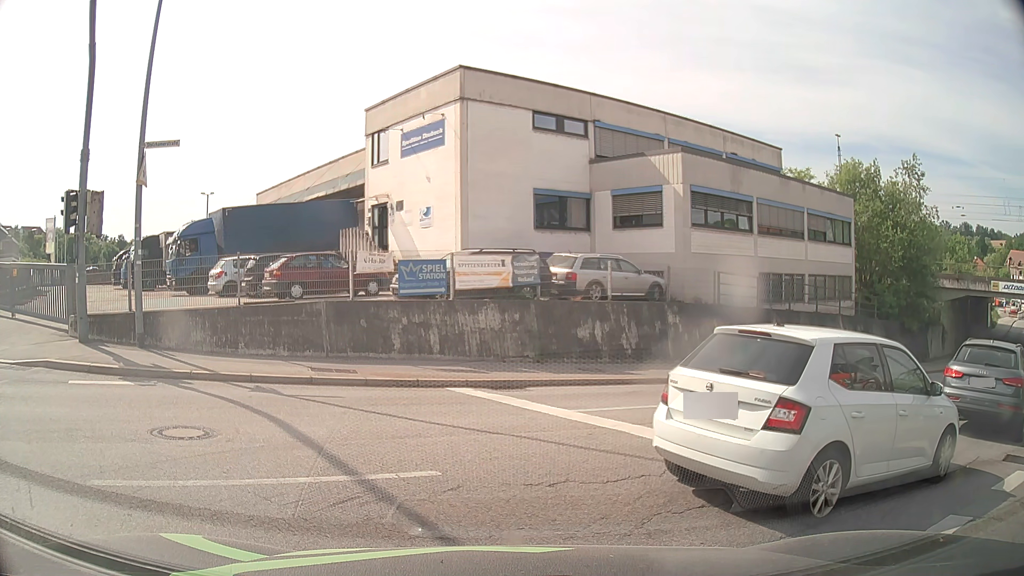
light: Day
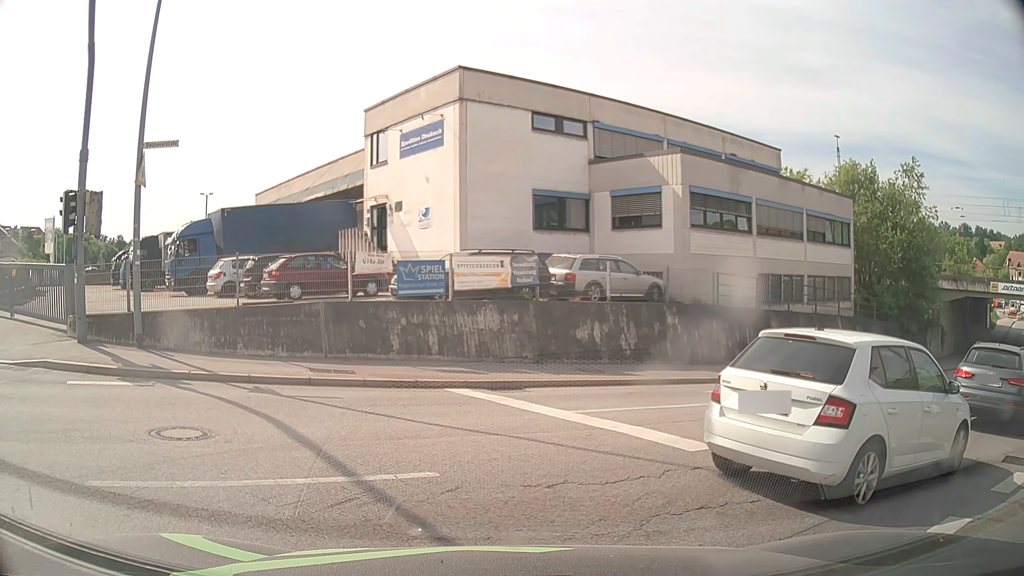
(0.0, 0.0) m; 0°
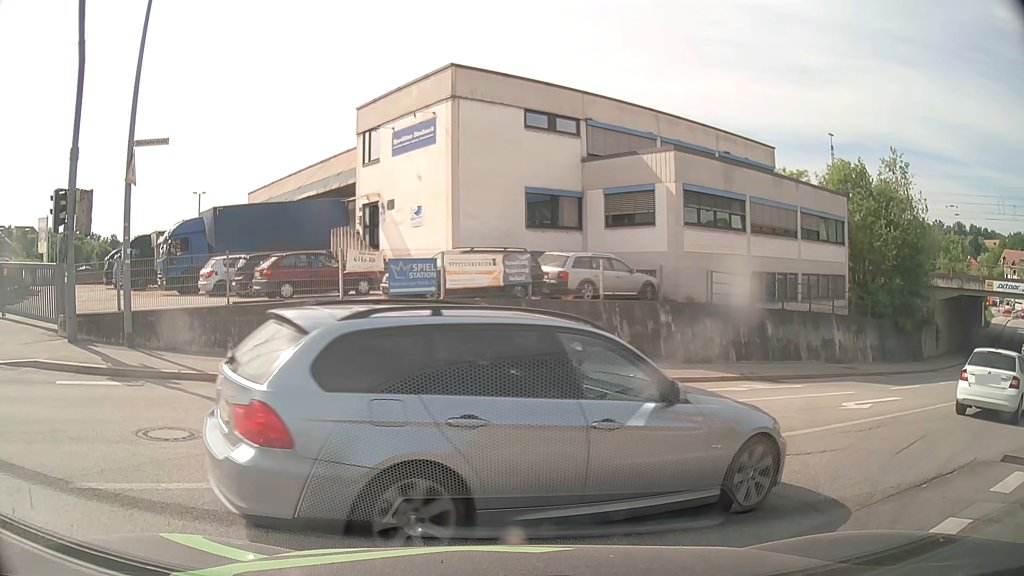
(0.0, +0.2) m; 0°
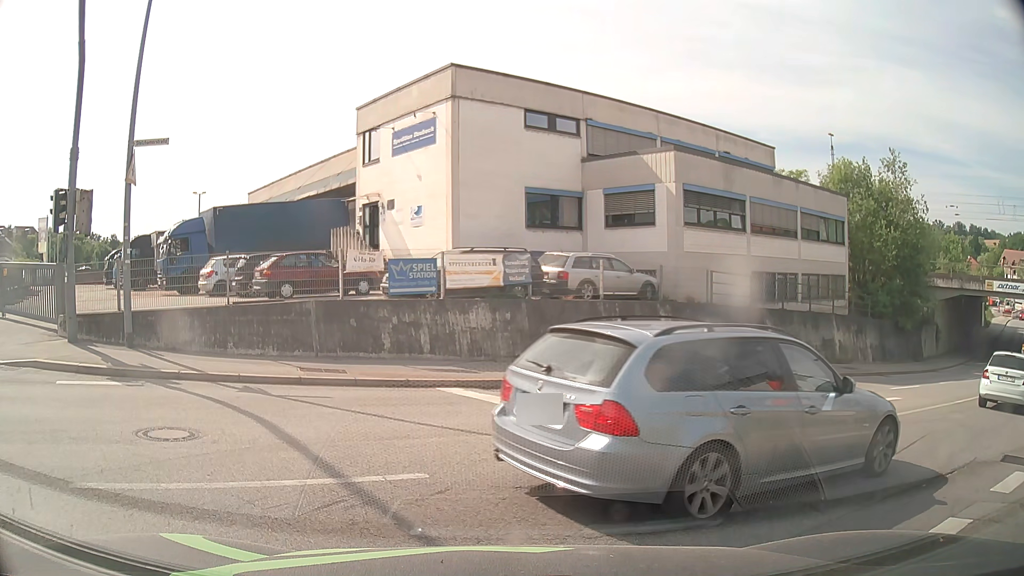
(0.0, 0.0) m; 0°
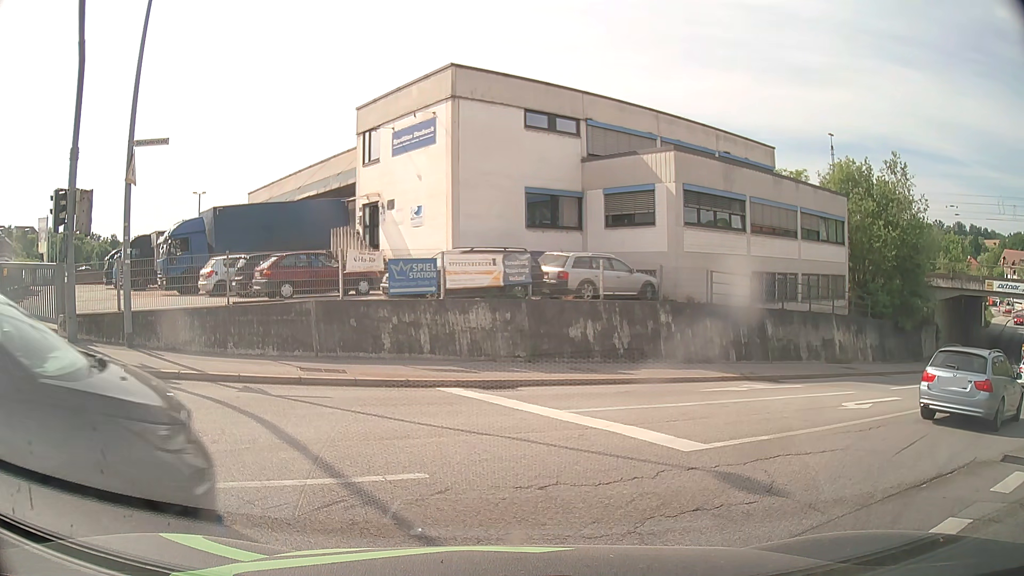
(0.0, 0.0) m; 0°
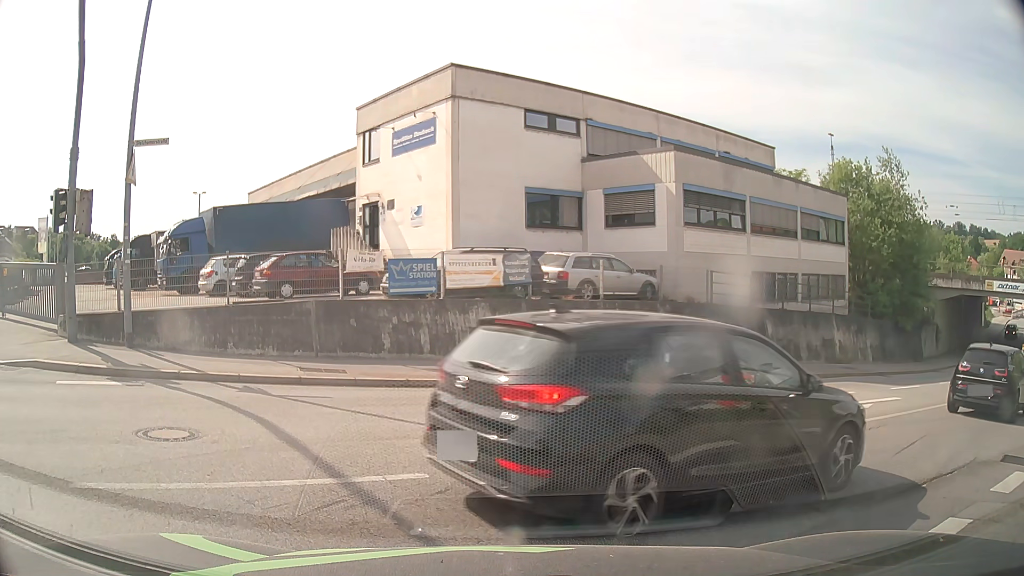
(0.0, 0.0) m; 0°
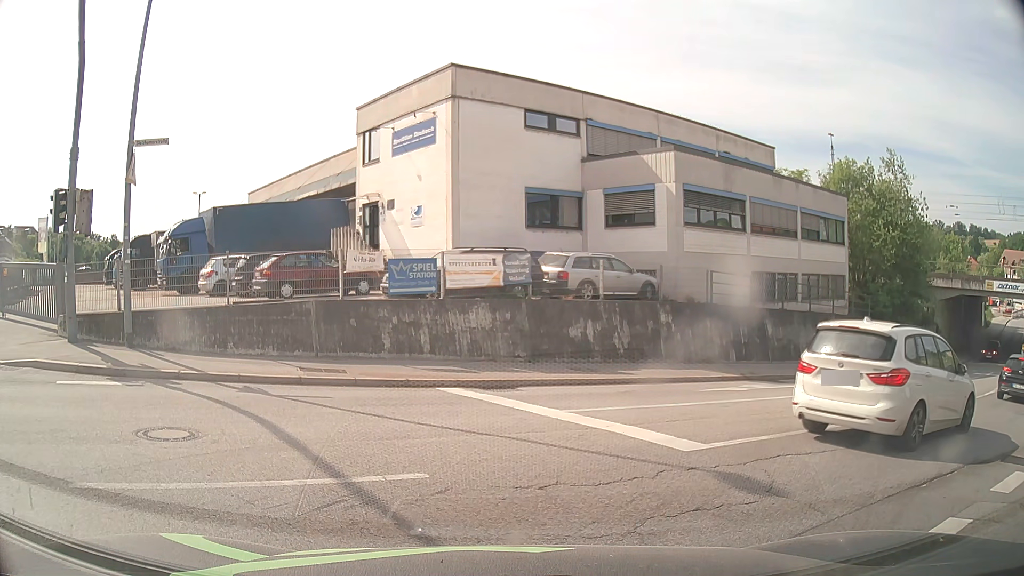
(0.0, 0.0) m; 0°
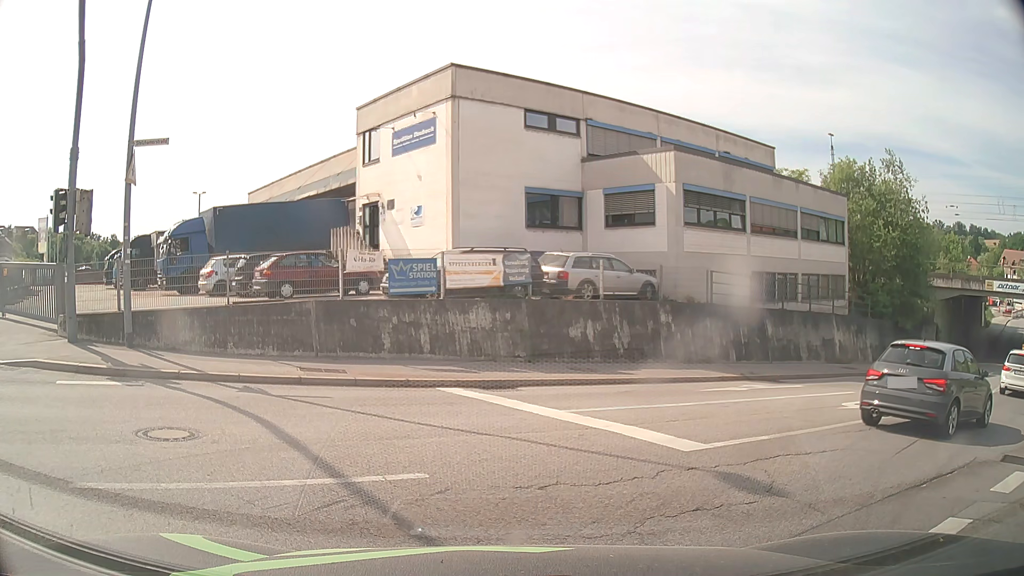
(0.0, 0.0) m; 0°
